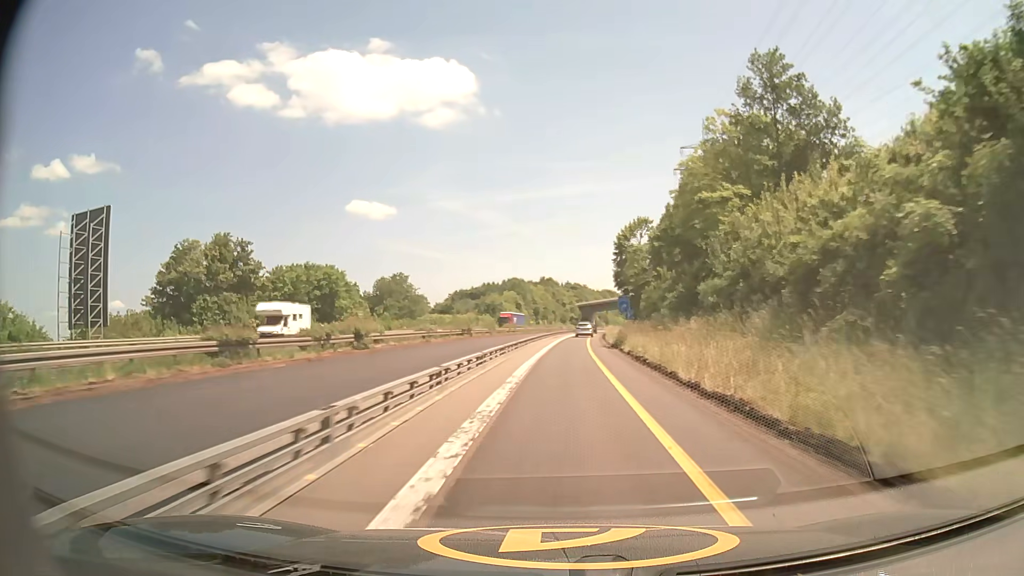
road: motorway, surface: asphalt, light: Day
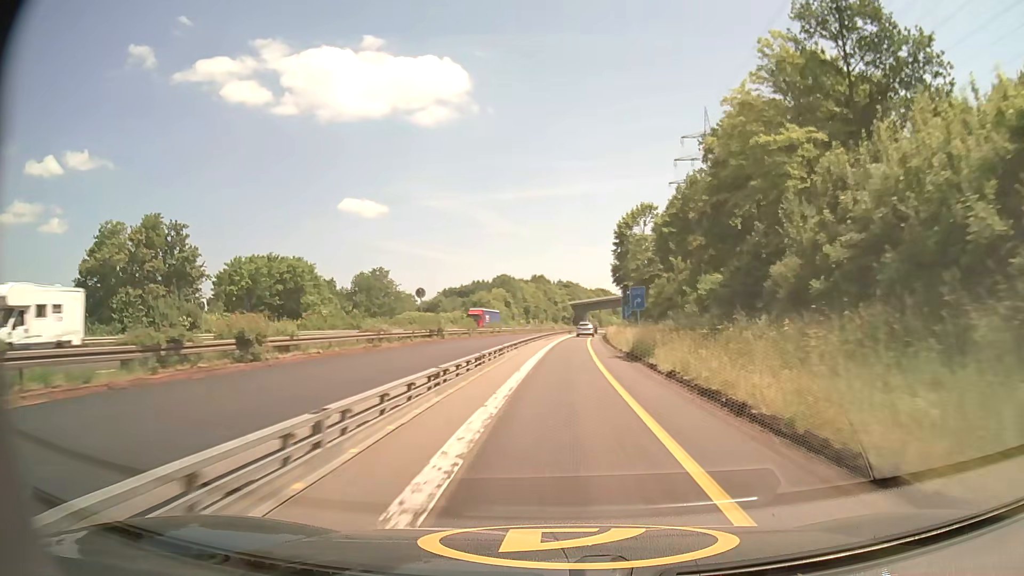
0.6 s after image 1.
(+0.1, +12.3) m; +1°
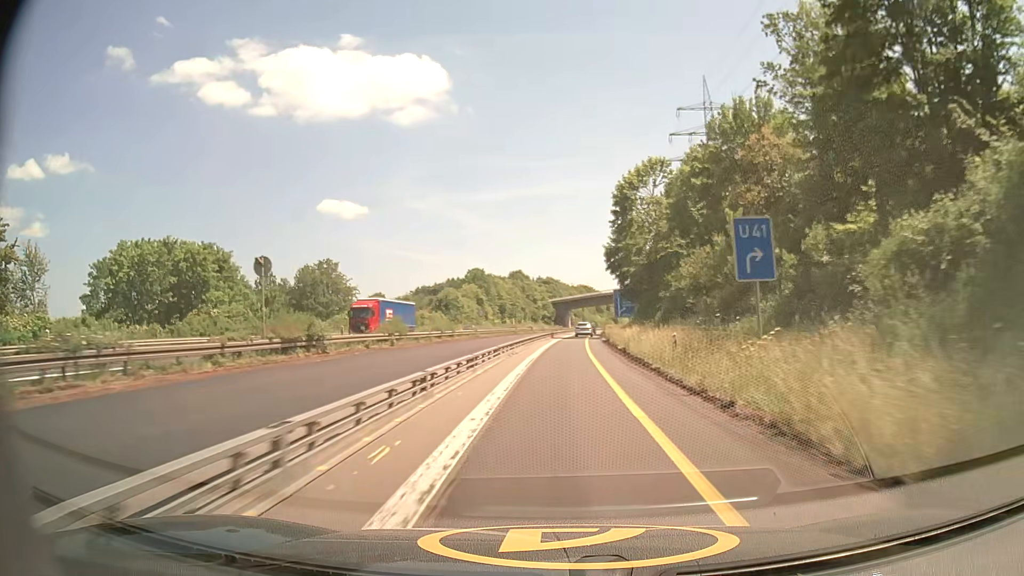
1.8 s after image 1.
(+0.3, +24.8) m; +1°
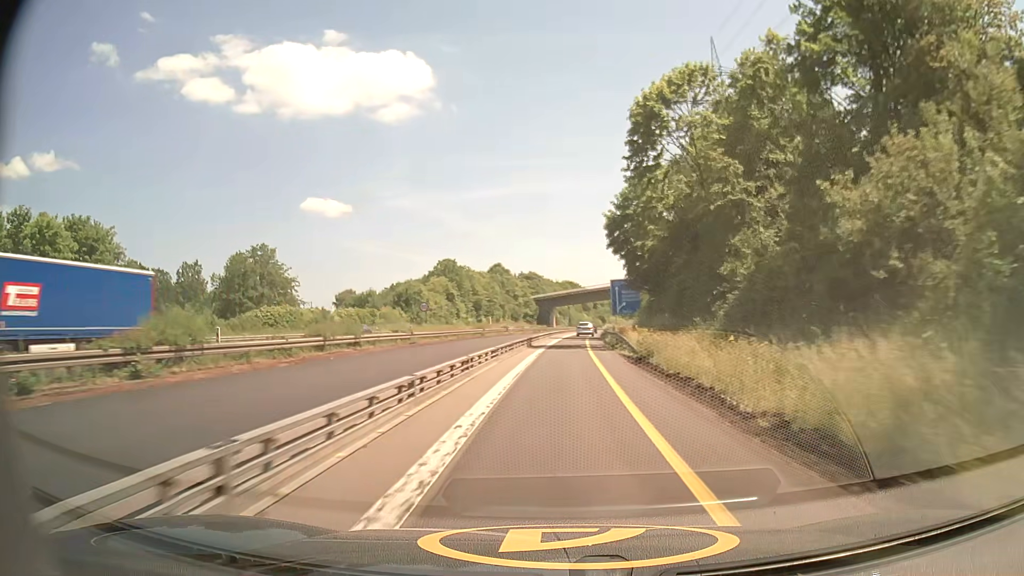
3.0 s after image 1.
(+0.4, +24.9) m; +1°
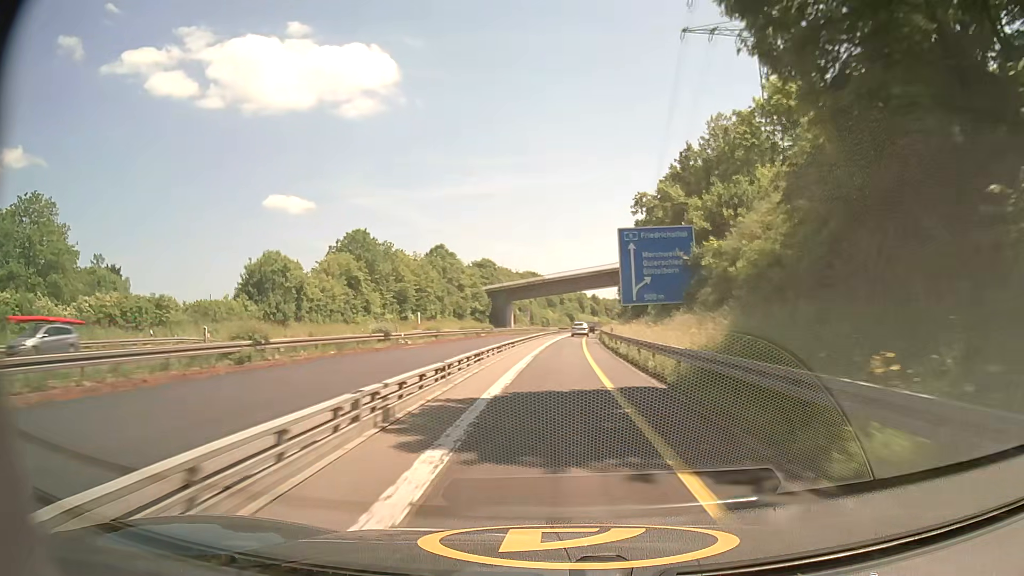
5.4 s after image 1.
(+1.5, +51.0) m; +3°
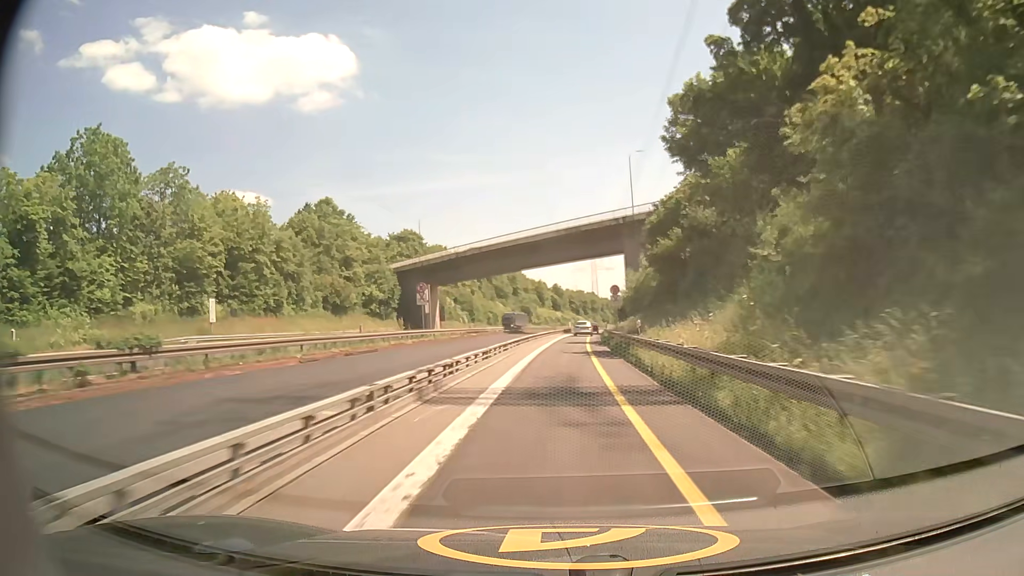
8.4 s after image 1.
(+2.1, +65.0) m; +4°
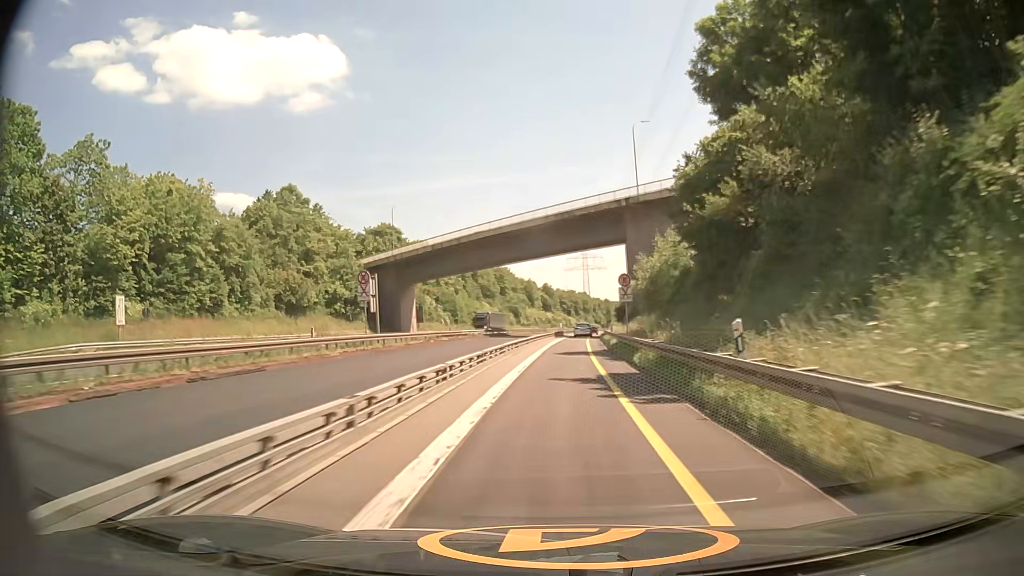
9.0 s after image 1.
(+0.1, +13.1) m; +1°
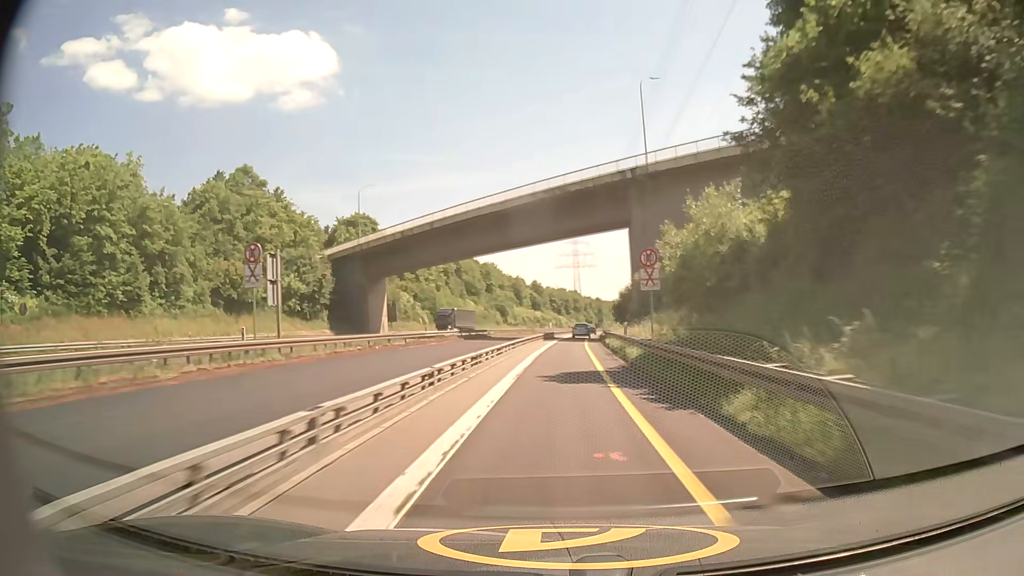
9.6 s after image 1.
(0.0, +13.1) m; +1°
(0, +10) (0, +20) (0, +30) (+1, +40) (+1, +50) (+2, +60) (+2, +70) (+3, +80) (+4, +90) (+5, +100) m
